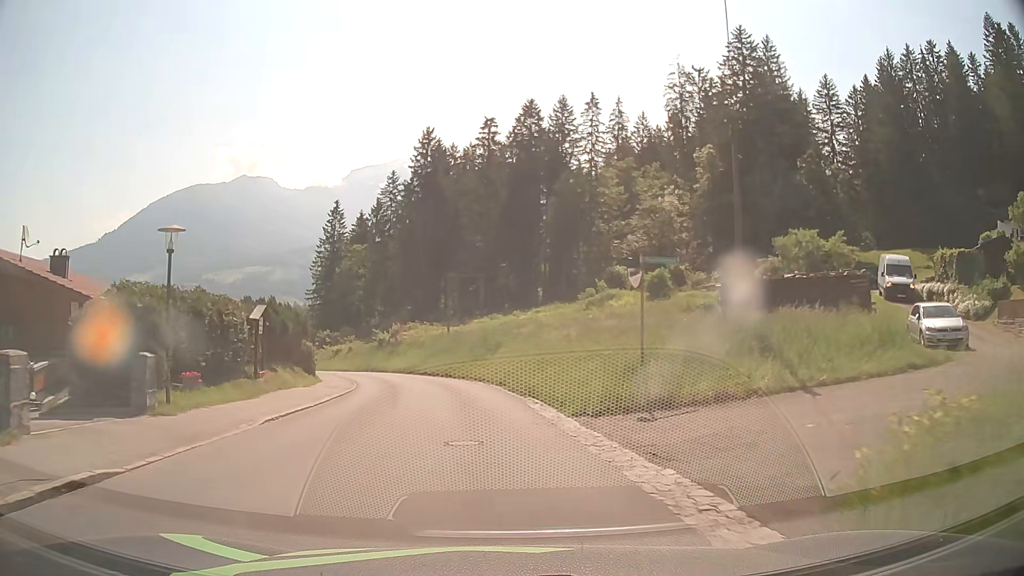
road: tertiary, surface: asphalt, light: Day
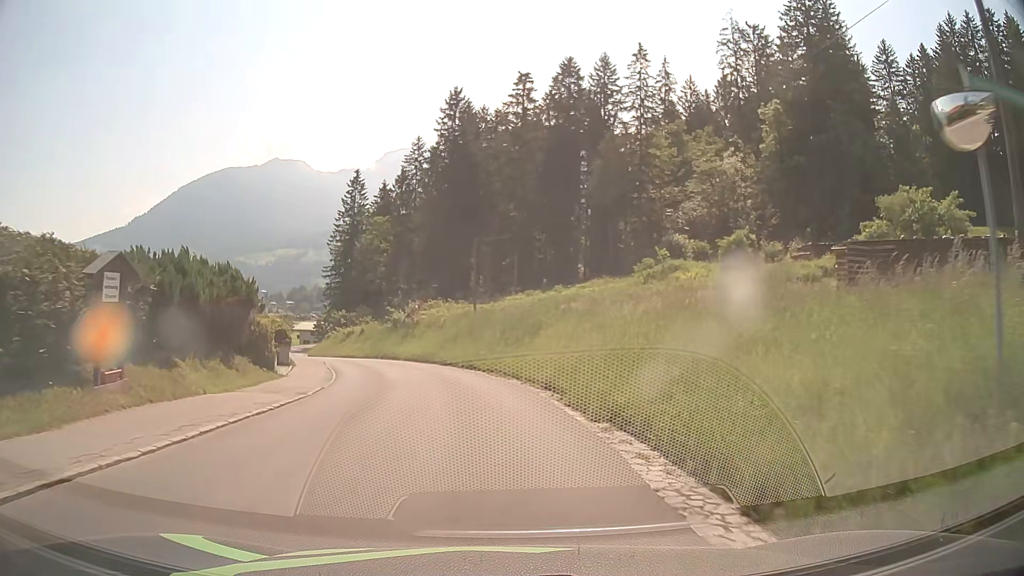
(-0.2, +10.4) m; -3°
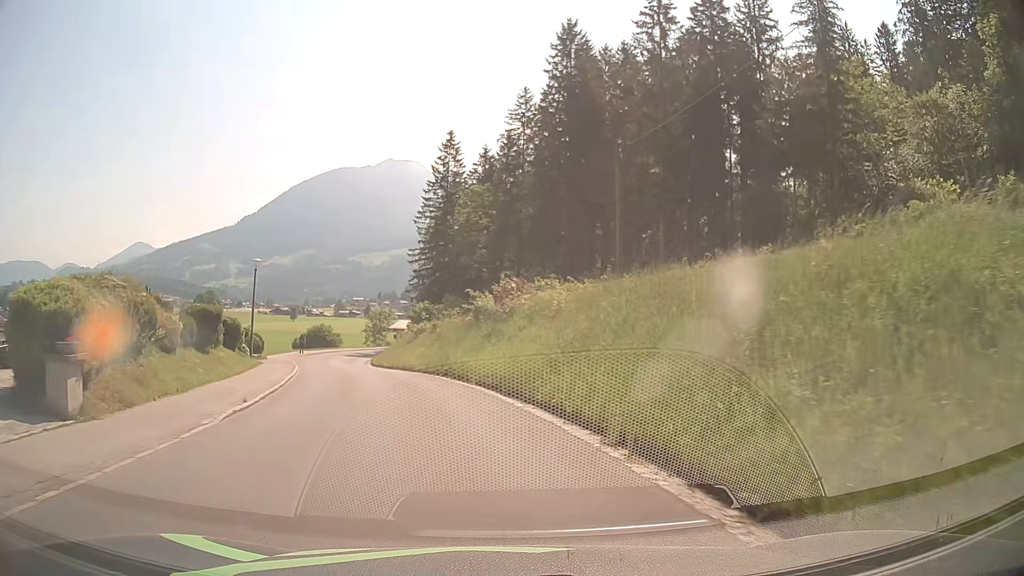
(-1.5, +22.3) m; -9°
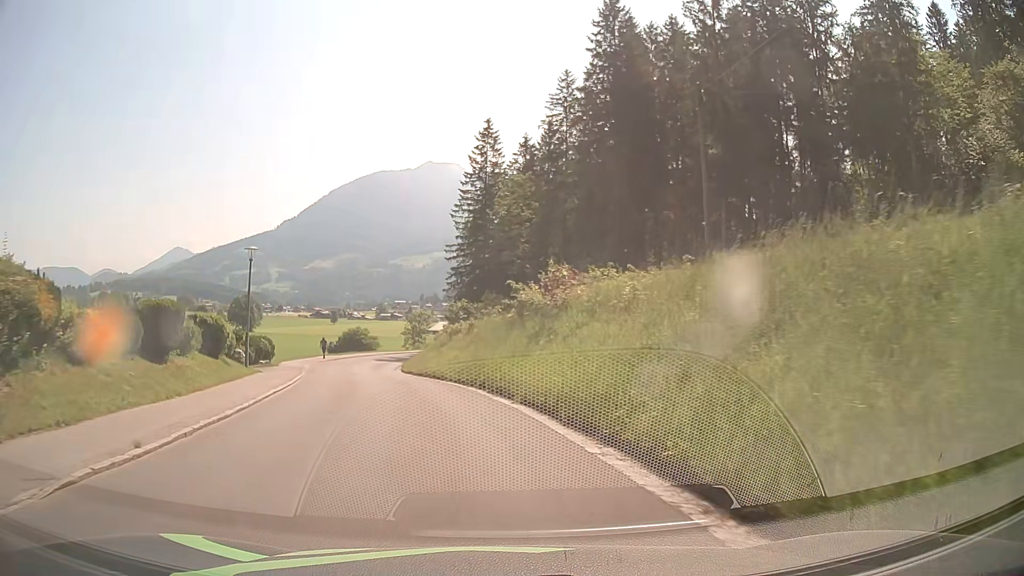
(-0.2, +5.9) m; -4°
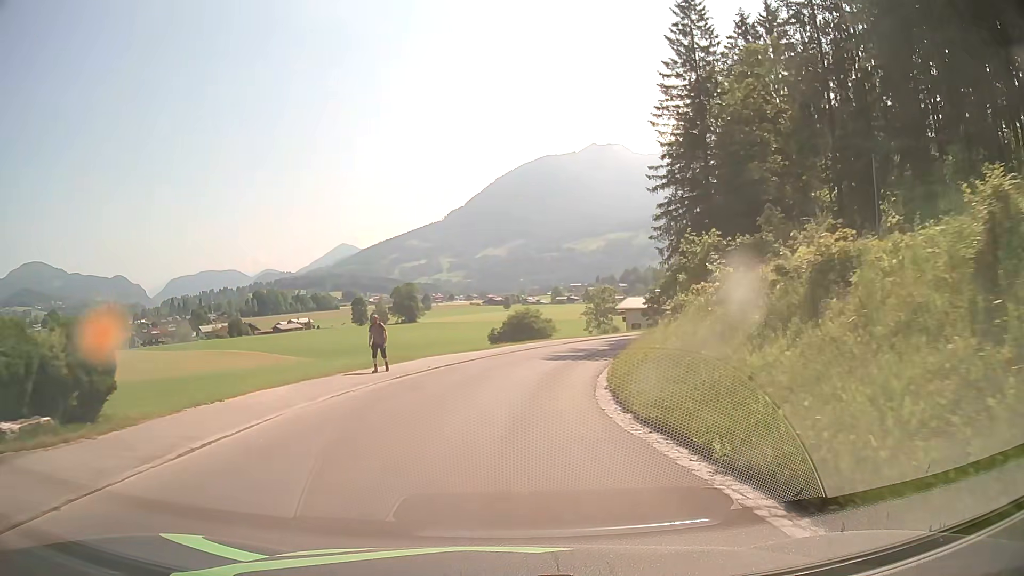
(-4.9, +29.5) m; -15°
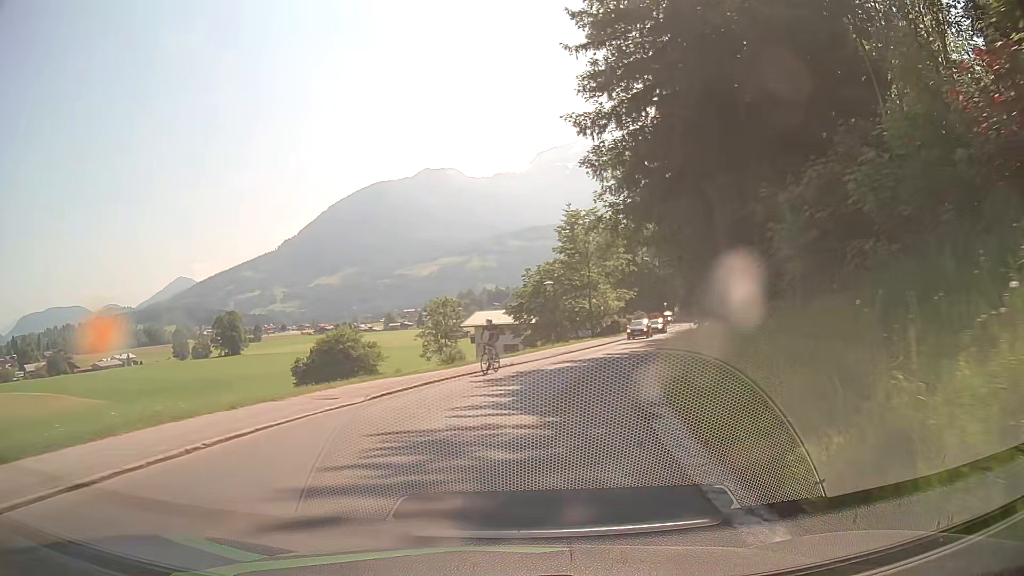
(+2.6, +29.8) m; +13°
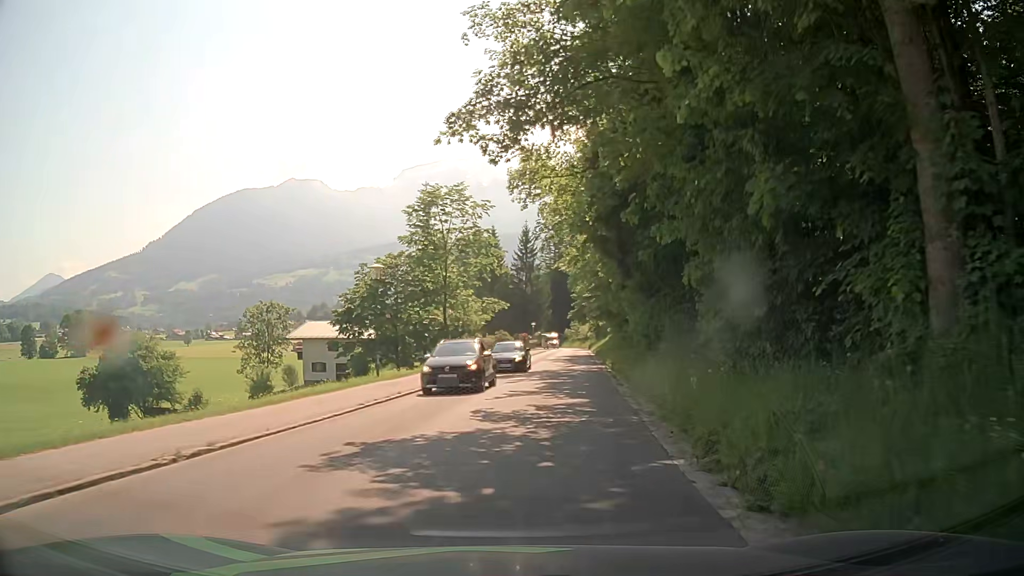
(+1.8, +17.6) m; +12°
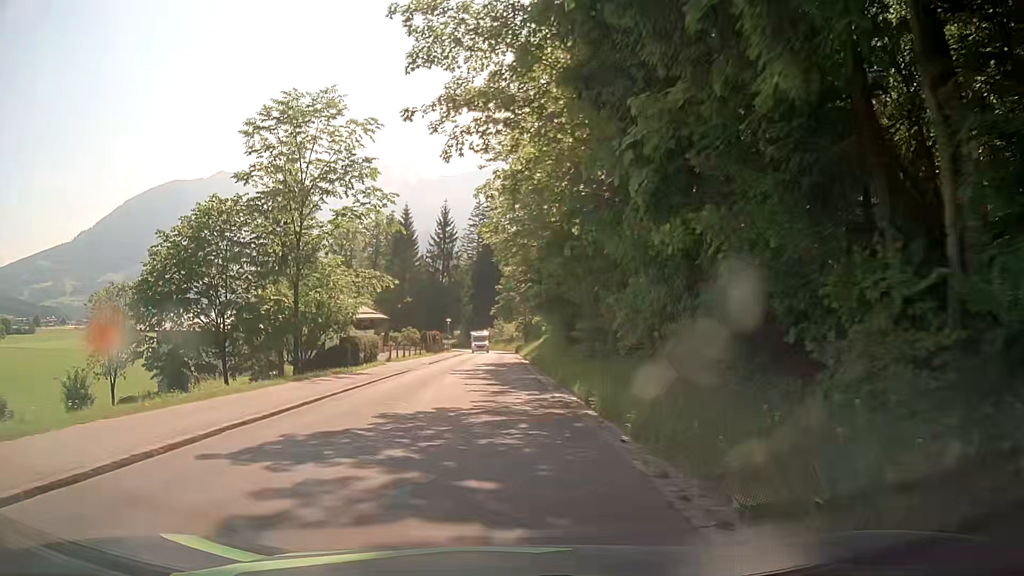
(+1.4, +18.0) m; +7°
(0, +10) (0, +20) (0, +30) (0, +40) (0, +50) (-1, +60) (-1, +70) (-1, +80) (-1, +90) (-2, +100) m
